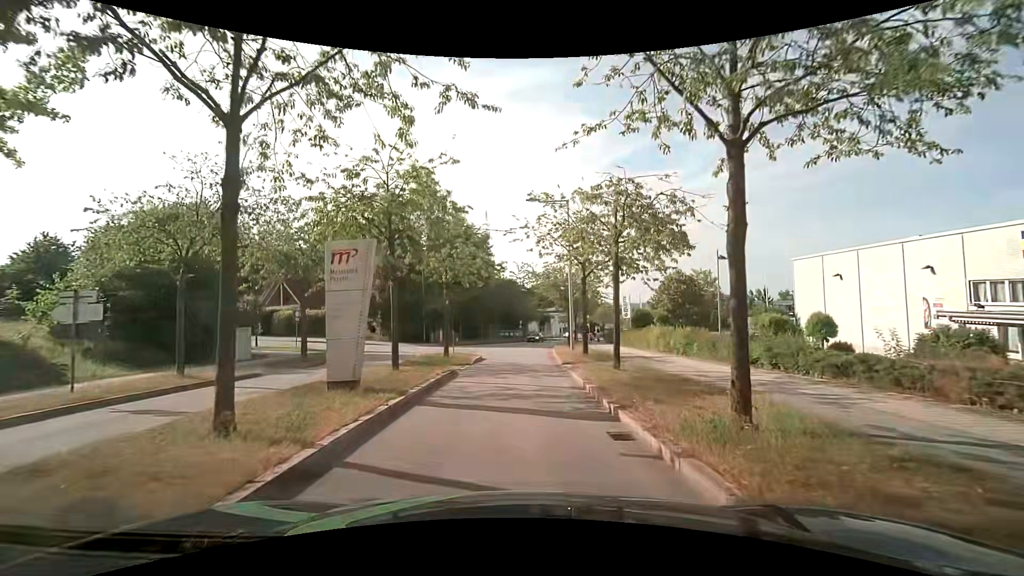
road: residential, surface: asphalt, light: Day
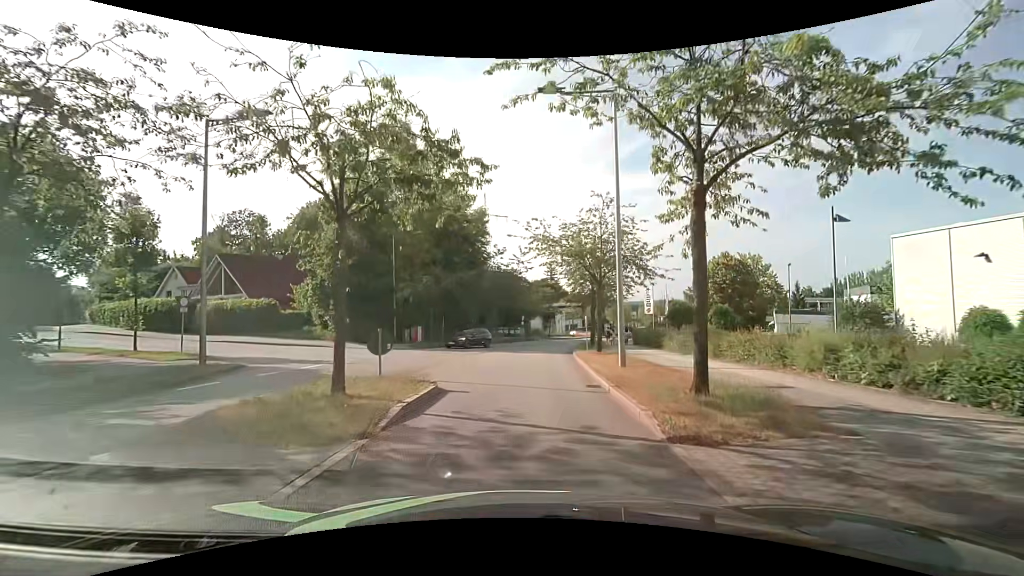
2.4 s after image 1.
(-0.4, +13.6) m; -2°
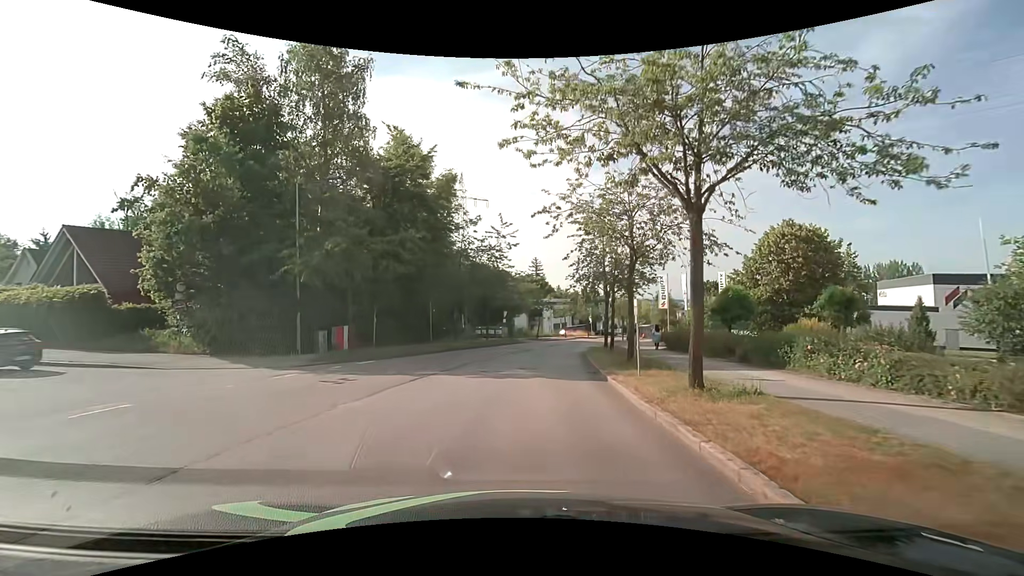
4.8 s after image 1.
(+0.4, +15.1) m; +2°
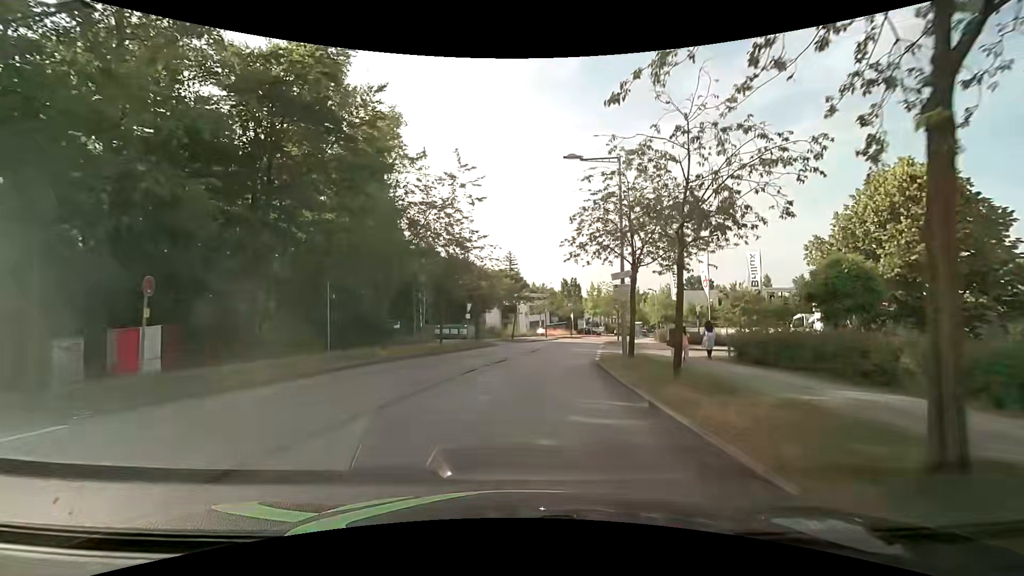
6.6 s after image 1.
(+0.3, +13.8) m; +3°
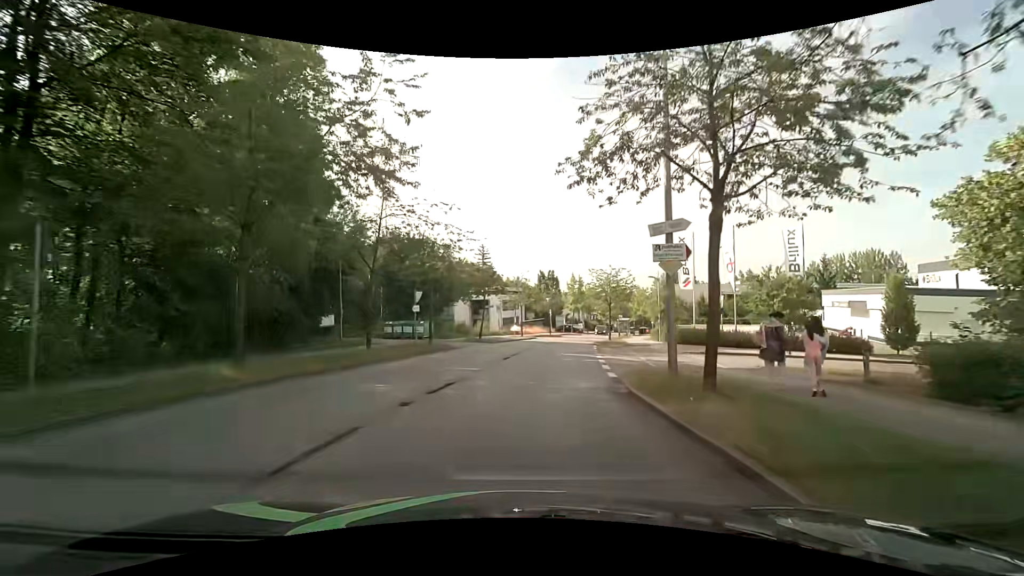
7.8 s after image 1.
(+0.2, +10.2) m; +3°
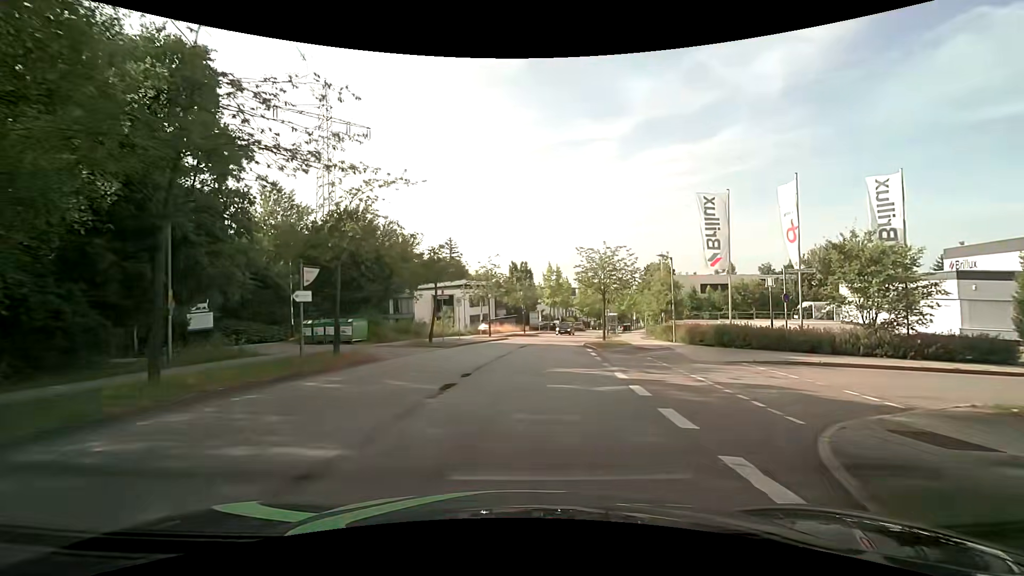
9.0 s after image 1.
(+0.2, +10.9) m; +2°
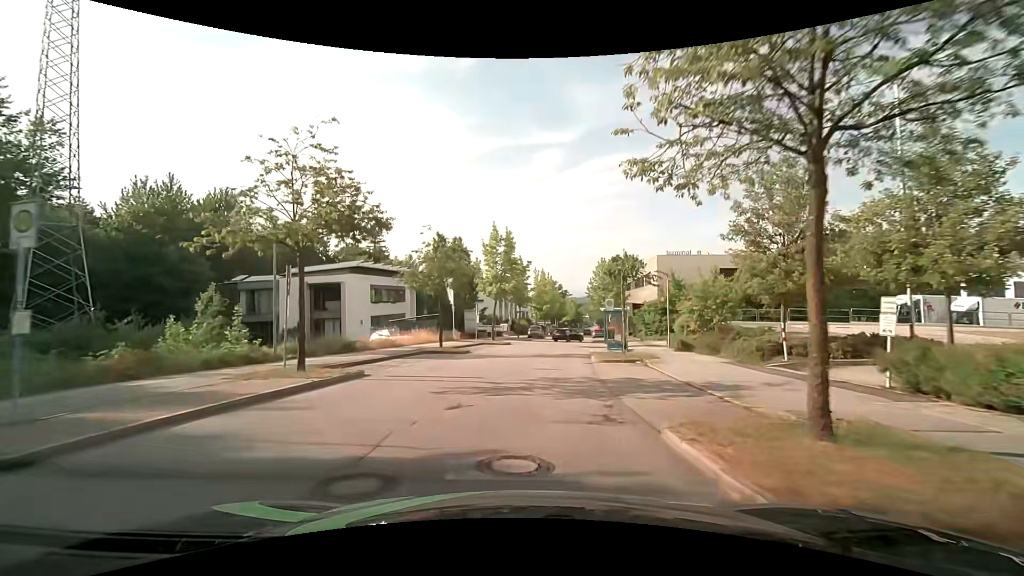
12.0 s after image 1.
(+1.9, +28.7) m; +6°
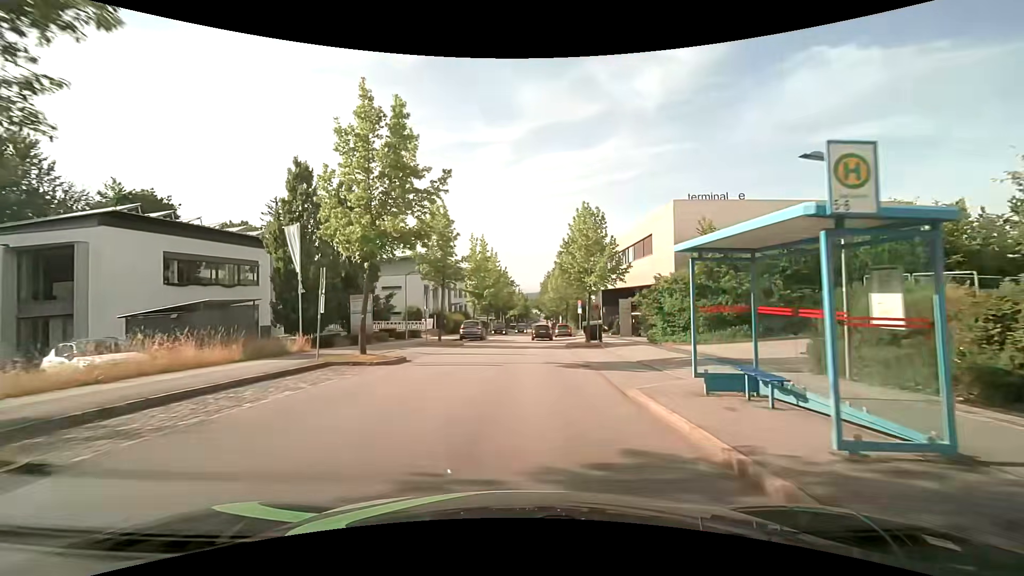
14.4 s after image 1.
(+1.2, +22.9) m; +7°
(0, +10) (0, +20) (+1, +30) (+1, +40) (+1, +50) (+1, +60) (+1, +70) (+1, +80) (+2, +90) (+2, +100) m
